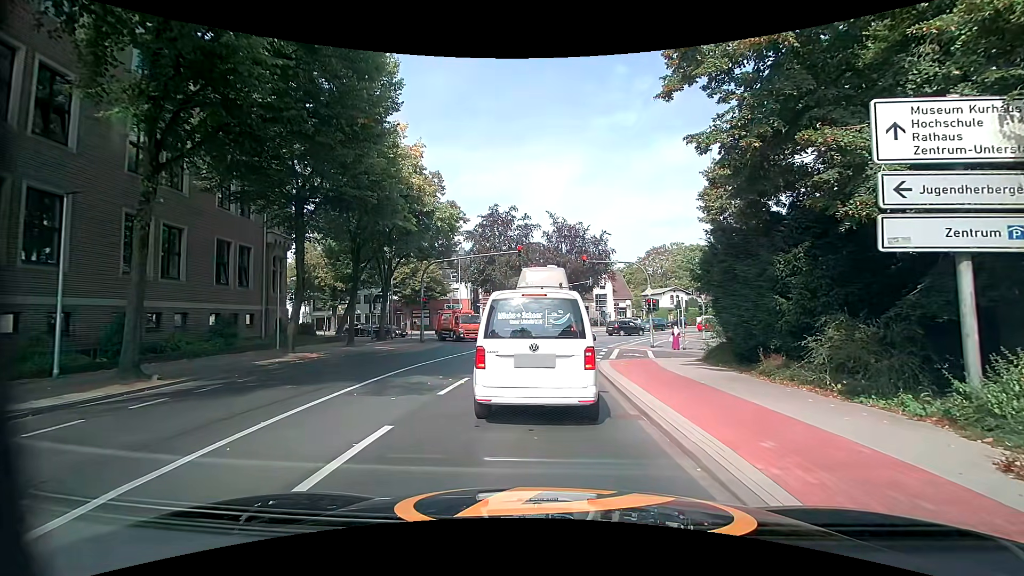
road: secondary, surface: asphalt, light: Day
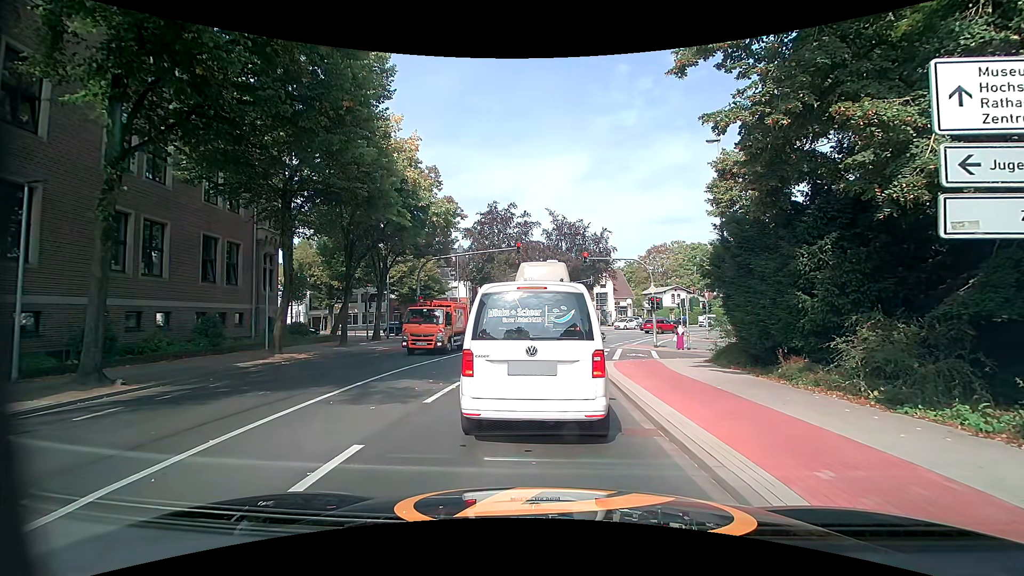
(0.0, +1.1) m; 0°
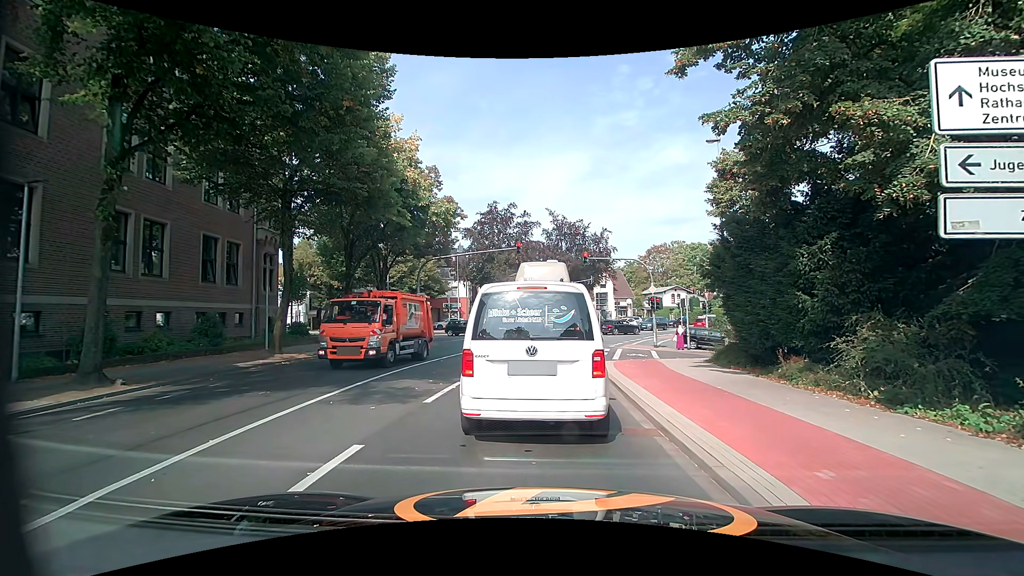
(0.0, 0.0) m; 0°
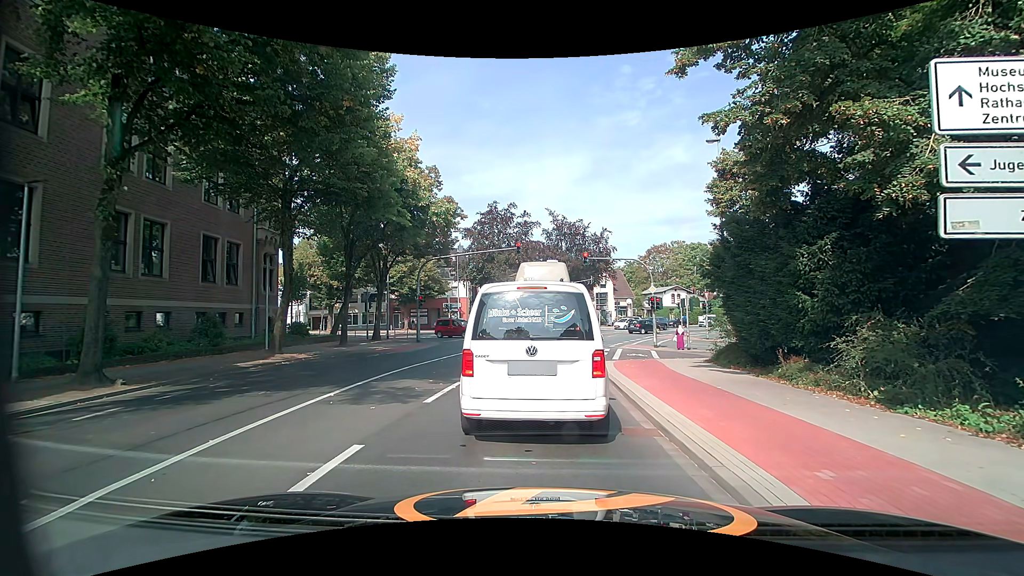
(0.0, 0.0) m; 0°
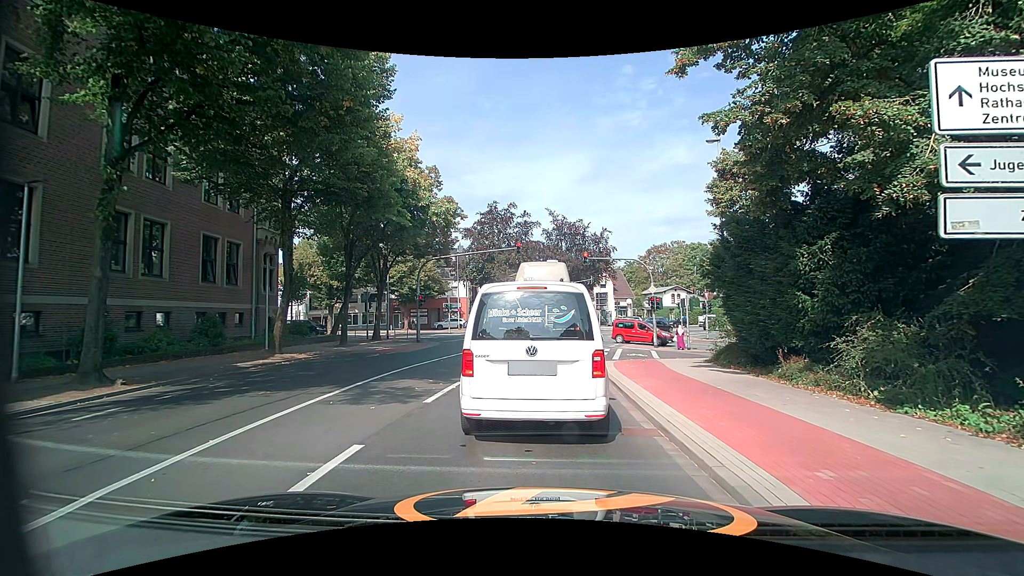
(0.0, 0.0) m; 0°
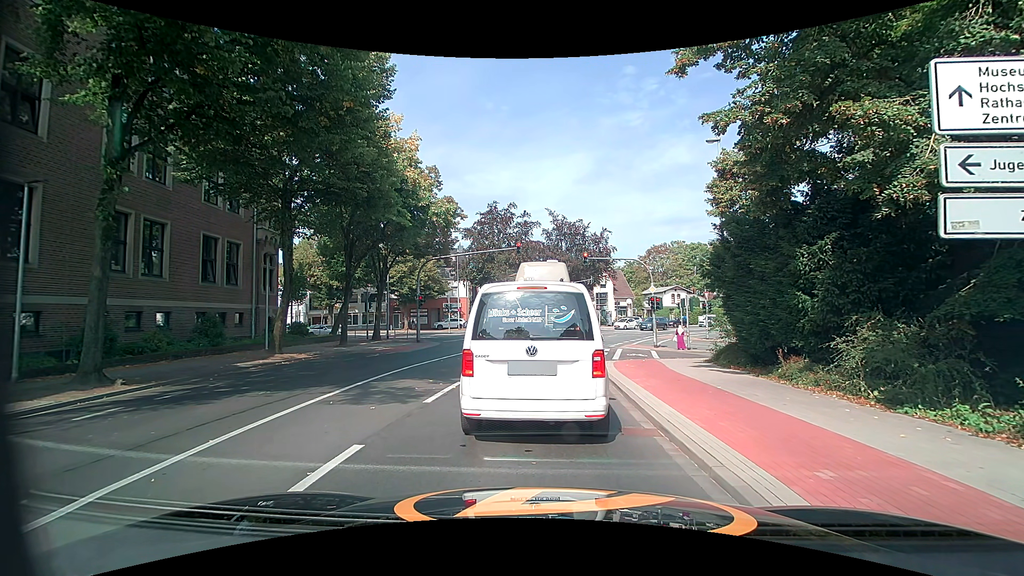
(0.0, 0.0) m; 0°
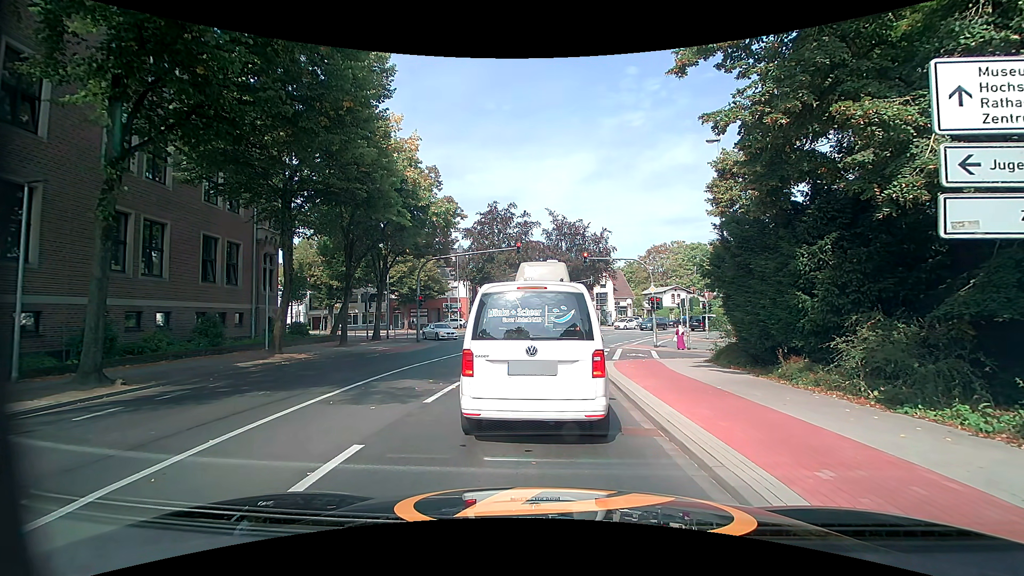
(0.0, 0.0) m; 0°
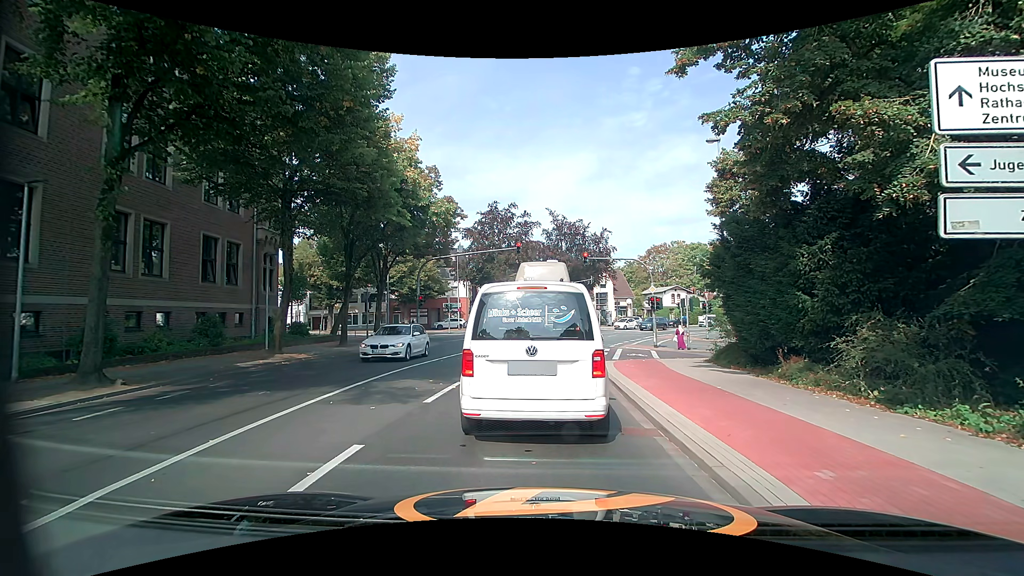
(0.0, 0.0) m; 0°
(0, +10) (0, +20) (0, +30) (+2, +40) (+5, +49) (+10, +58) (+15, +66) (+23, +73) (+31, +78) (+40, +83) m
